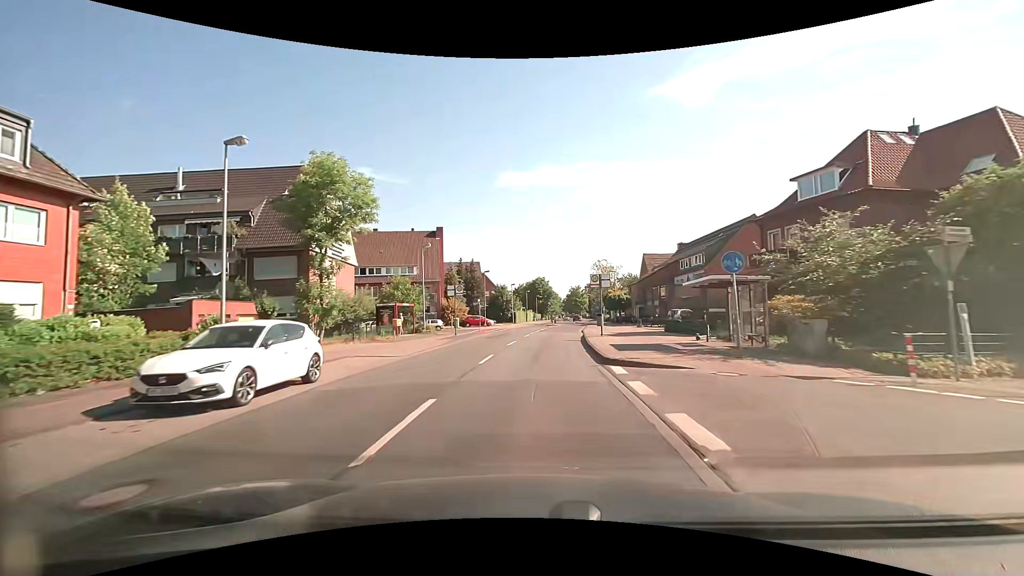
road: tertiary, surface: asphalt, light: Day
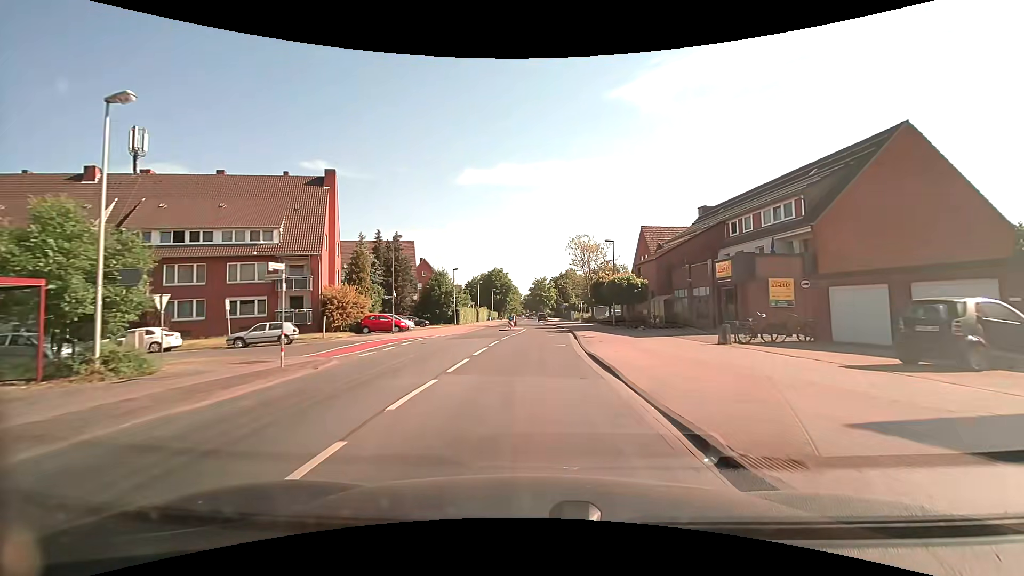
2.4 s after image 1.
(+1.1, +29.2) m; +5°
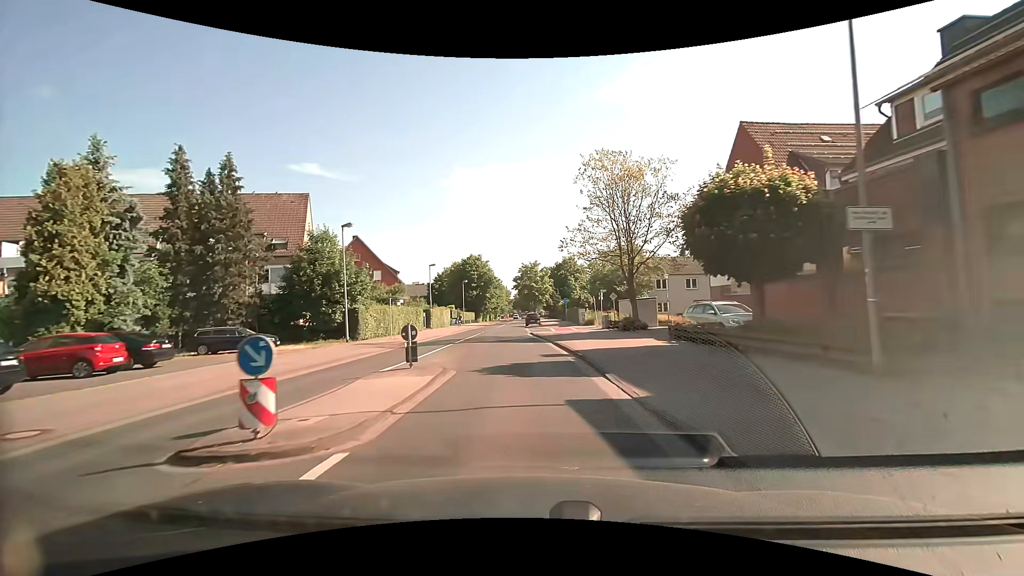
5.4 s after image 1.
(+0.8, +35.2) m; +1°
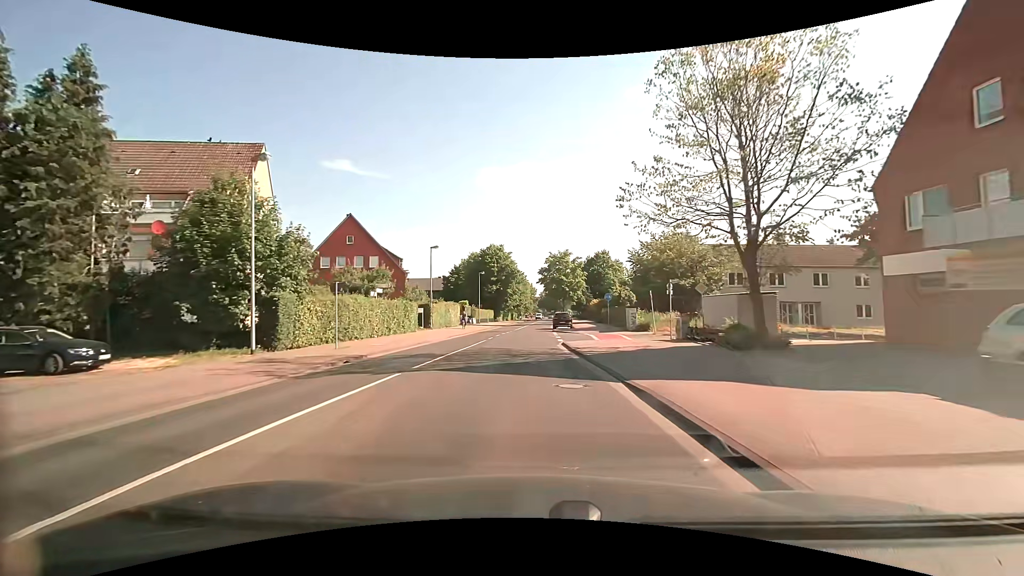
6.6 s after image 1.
(-0.4, +13.8) m; -3°
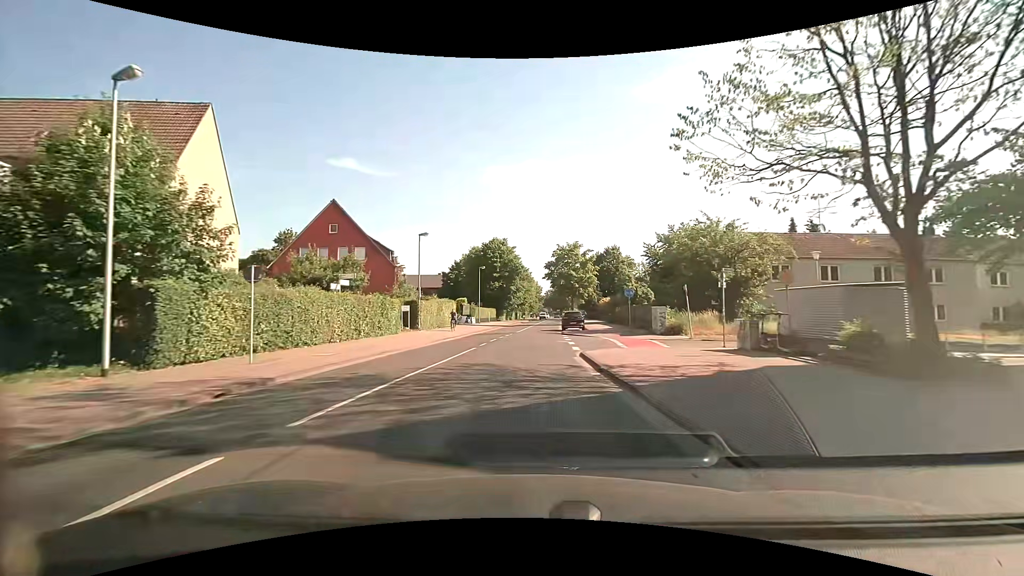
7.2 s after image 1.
(-0.1, +6.9) m; -1°
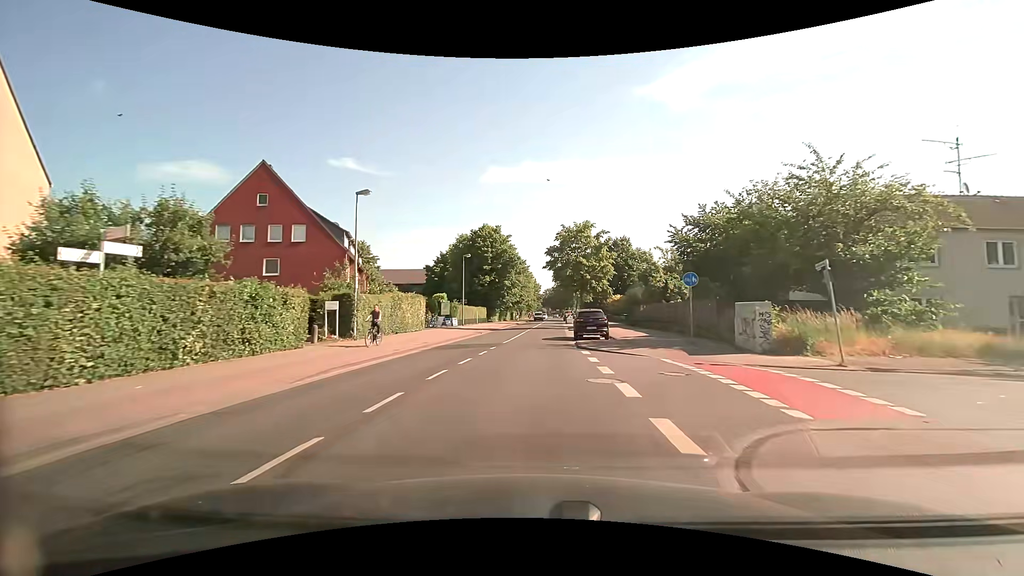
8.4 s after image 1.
(0.0, +13.9) m; 0°
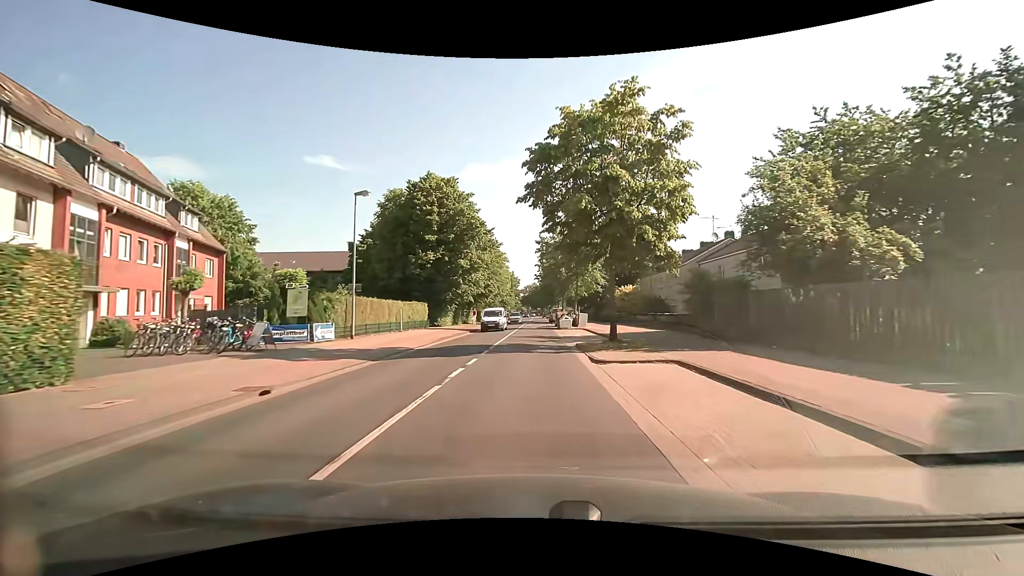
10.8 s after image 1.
(+0.5, +27.9) m; +2°
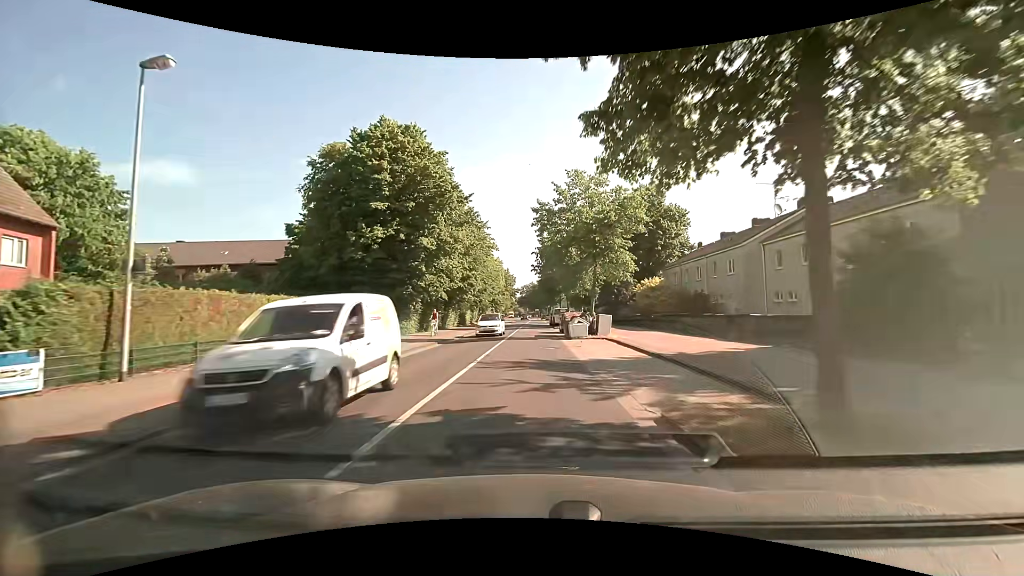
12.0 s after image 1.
(+0.1, +14.3) m; +1°
(0, +10) (0, +20) (0, +30) (0, +40) (0, +50) (0, +60) (0, +70) (0, +80) (0, +90) (0, +100) m
